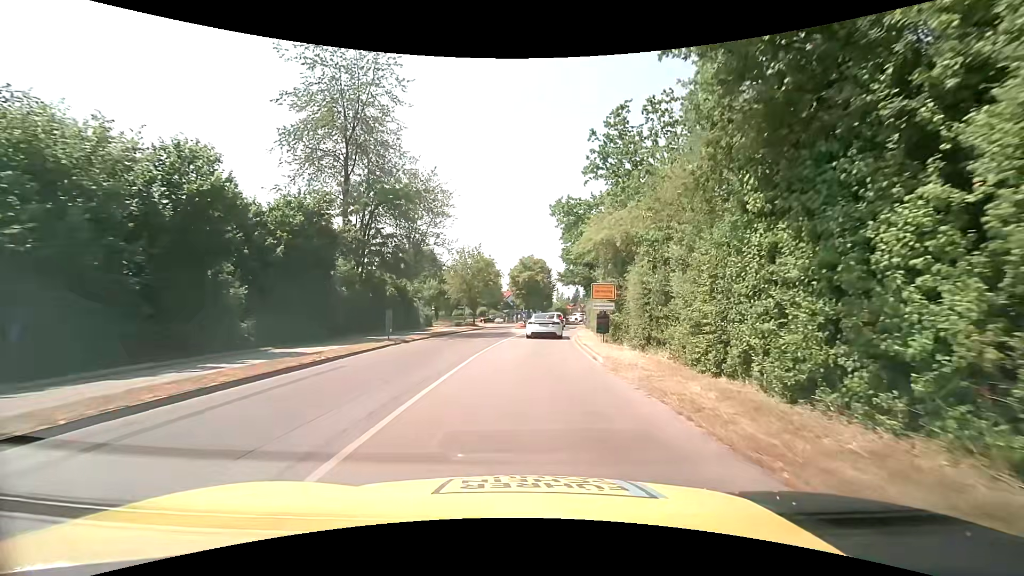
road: tertiary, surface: asphalt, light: Day
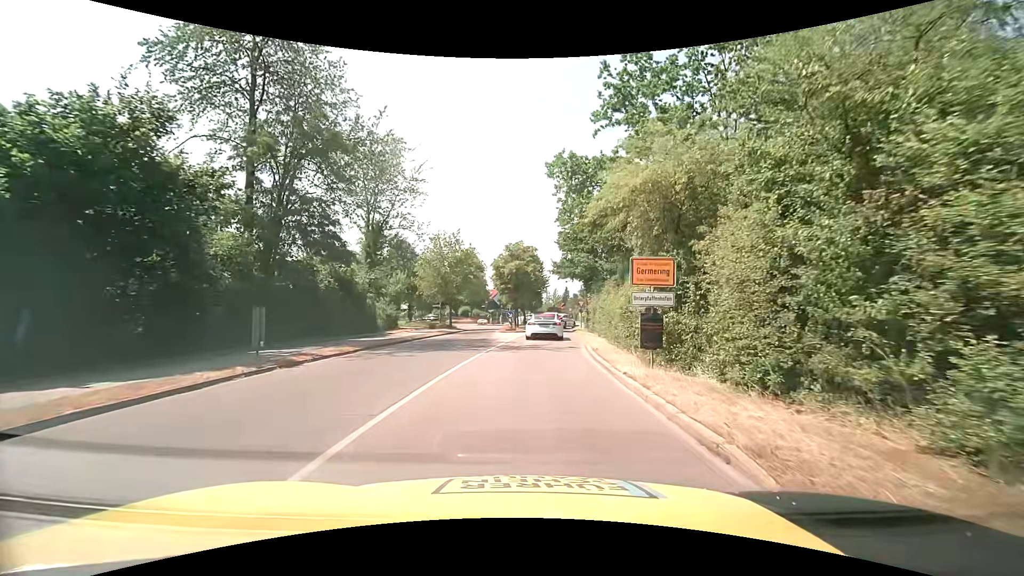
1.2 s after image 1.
(+0.2, +10.2) m; +1°
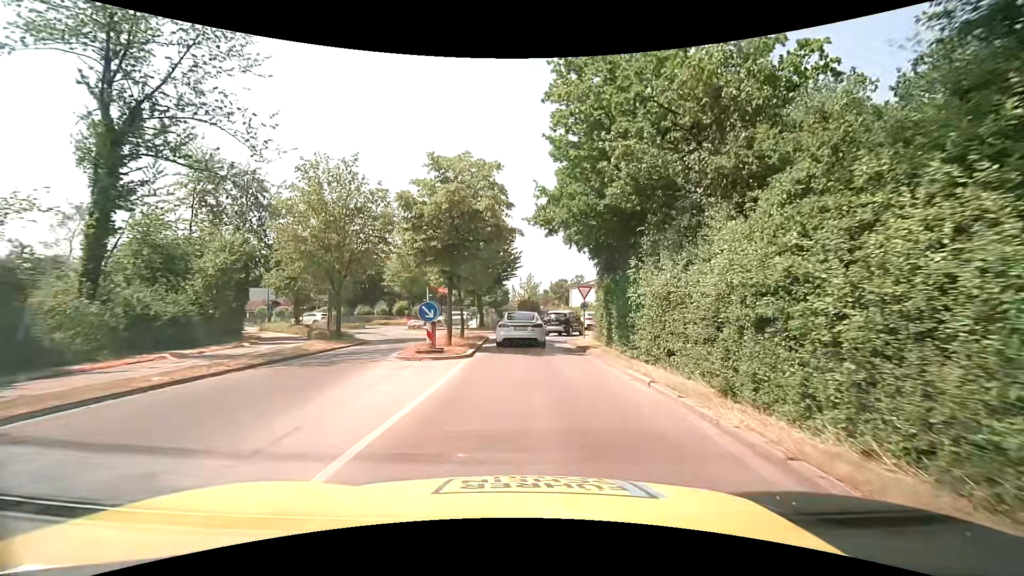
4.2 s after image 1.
(+0.9, +23.7) m; +4°
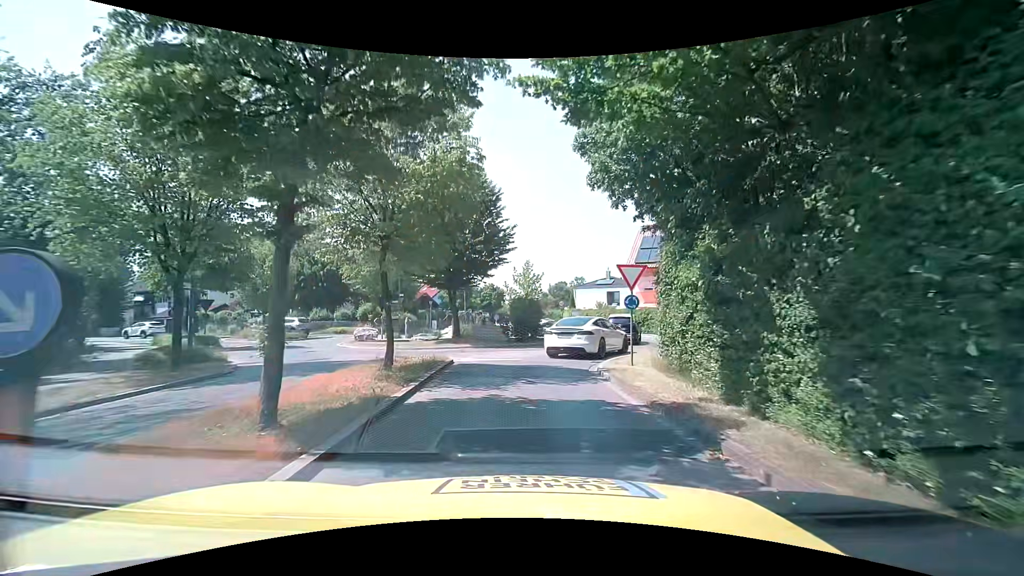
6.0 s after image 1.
(+0.3, +12.4) m; +1°
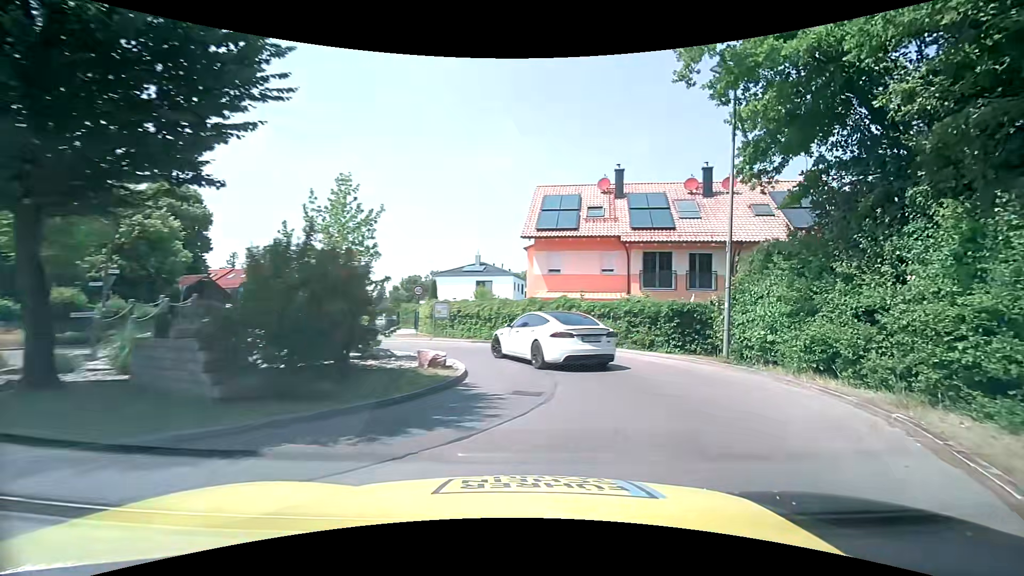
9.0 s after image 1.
(+0.6, +17.6) m; +15°
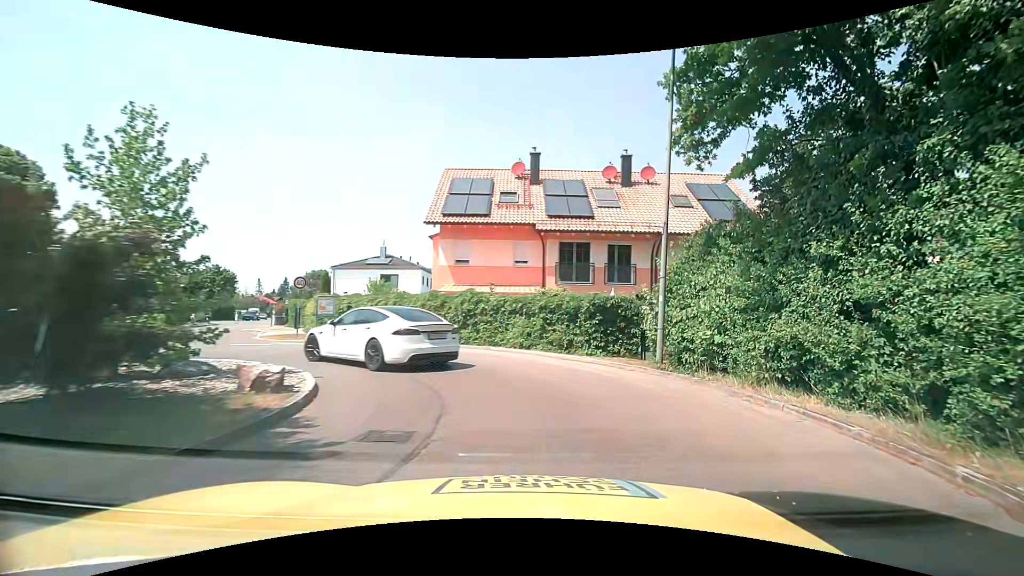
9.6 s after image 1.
(+0.3, +3.2) m; +10°
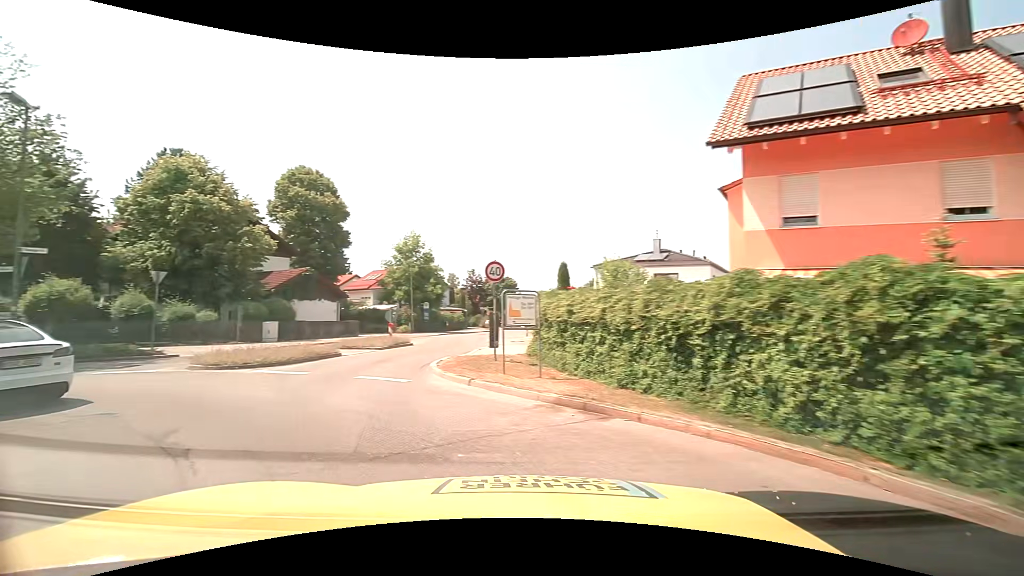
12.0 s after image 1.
(-1.1, +12.4) m; -29°
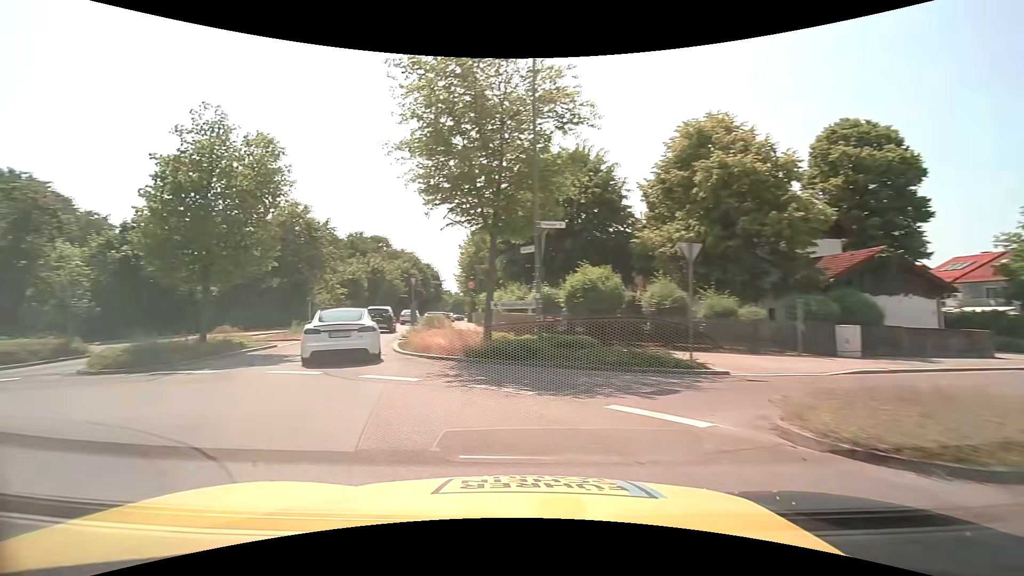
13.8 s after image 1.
(-4.3, +8.2) m; -55°
(-3, +9) (-7, +19) (-9, +29) (-10, +38) (-12, +48) (-13, +58) (-15, +68) (-15, +78) (-15, +88) (-16, +98) m
